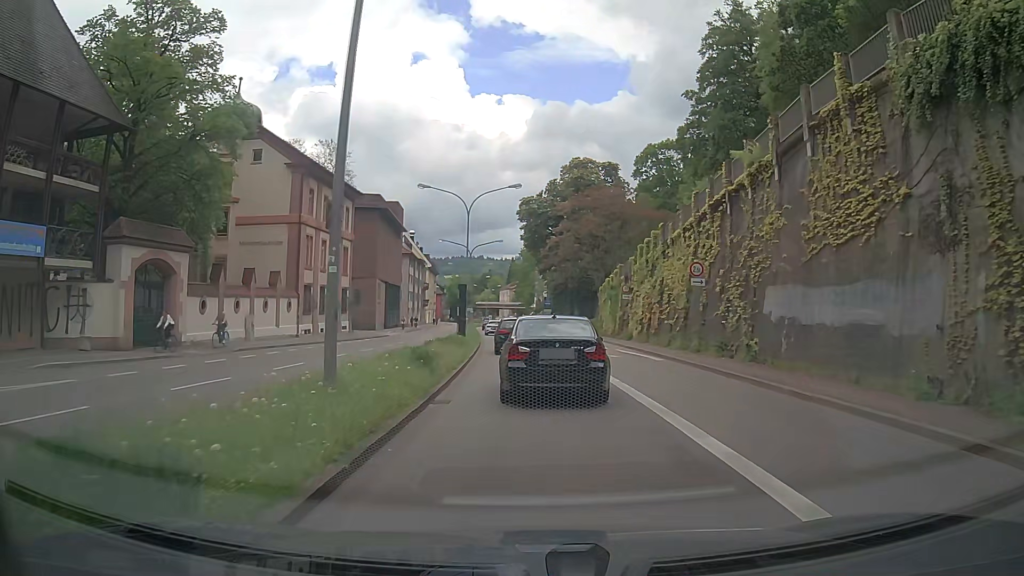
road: primary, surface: asphalt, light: Day
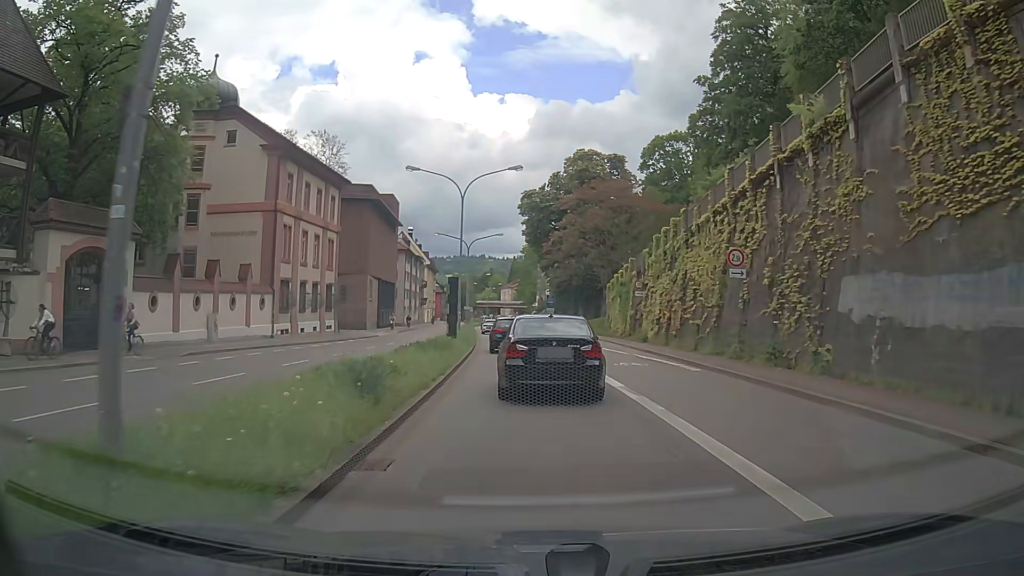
(+0.1, +4.9) m; +1°
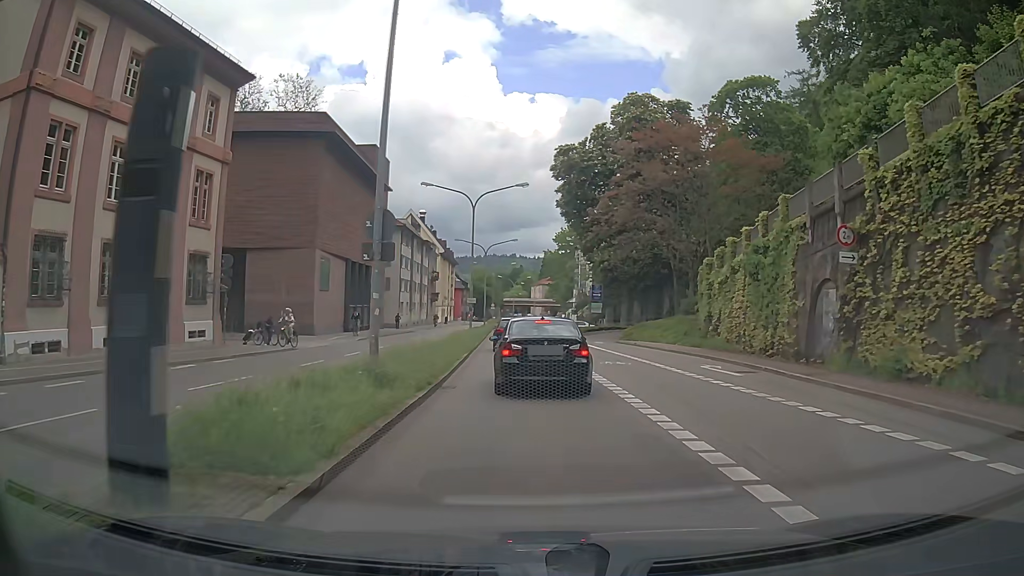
(-0.5, +25.6) m; -3°
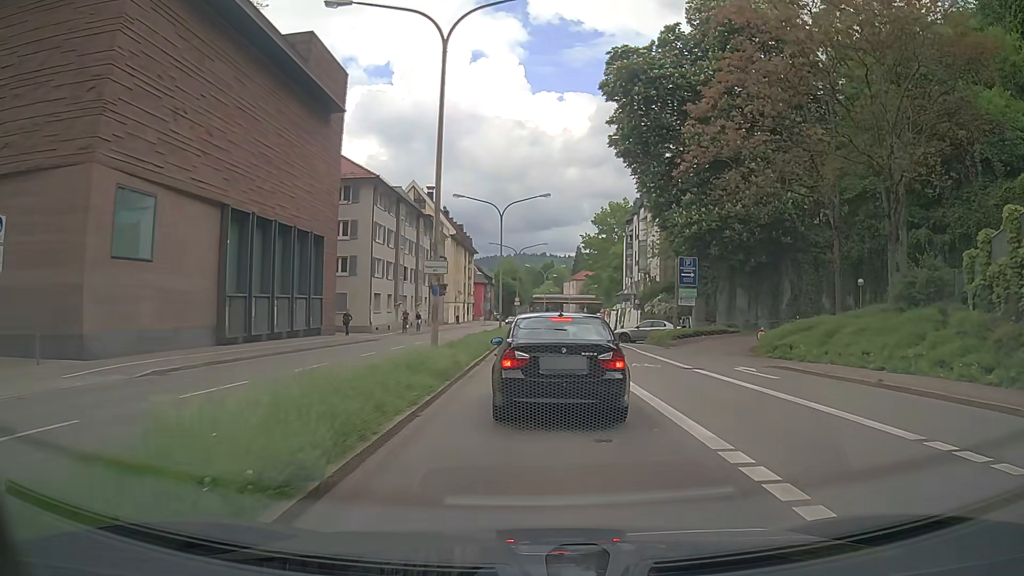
(-0.4, +26.8) m; -2°
